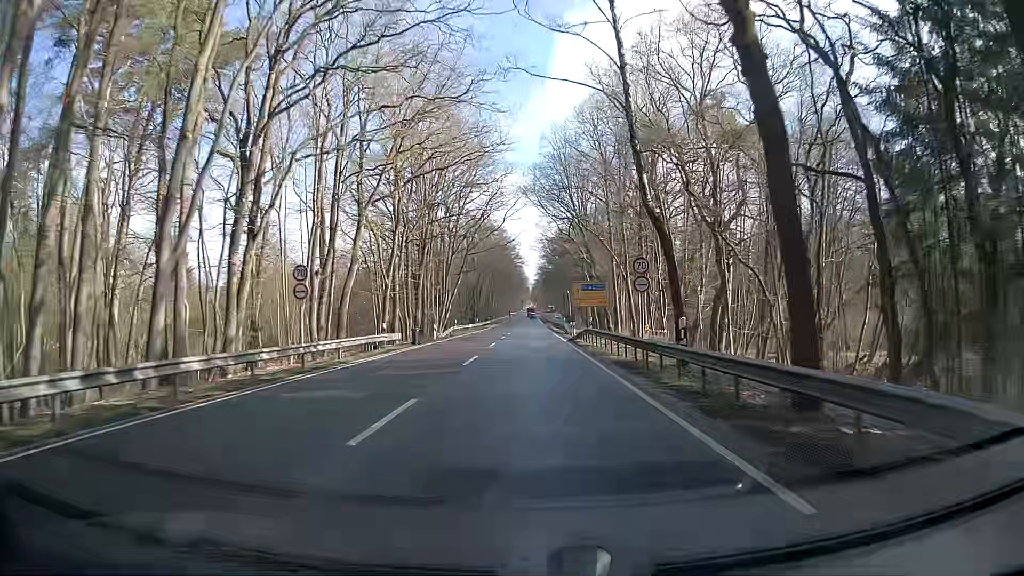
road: primary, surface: asphalt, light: Day
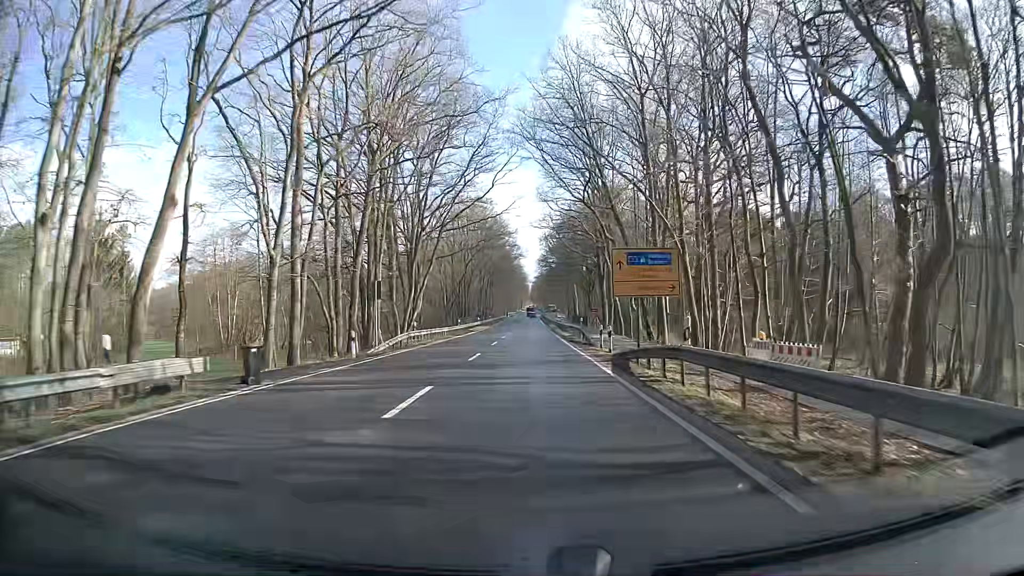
(+0.1, +22.6) m; 0°
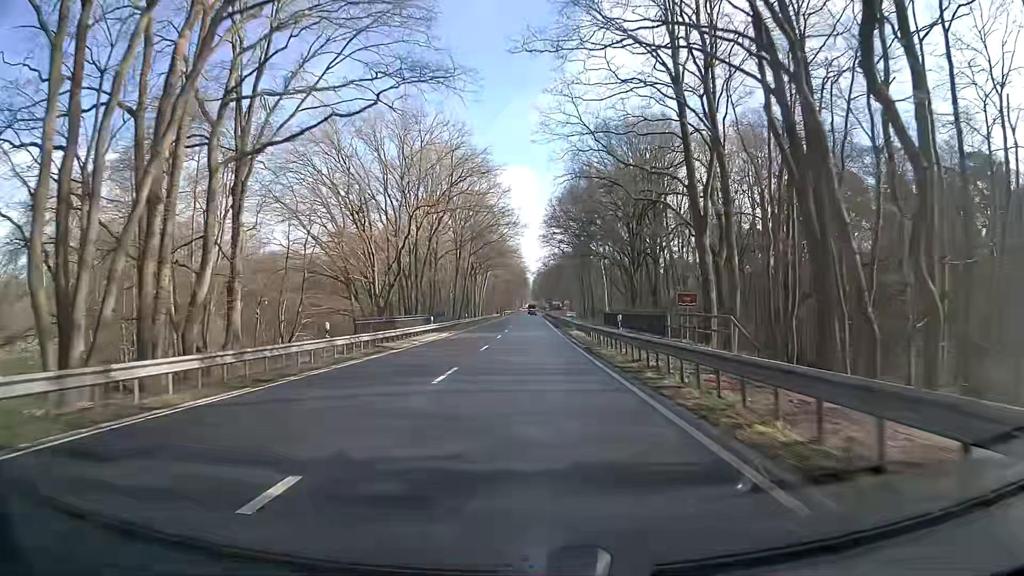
(+0.2, +44.4) m; 0°
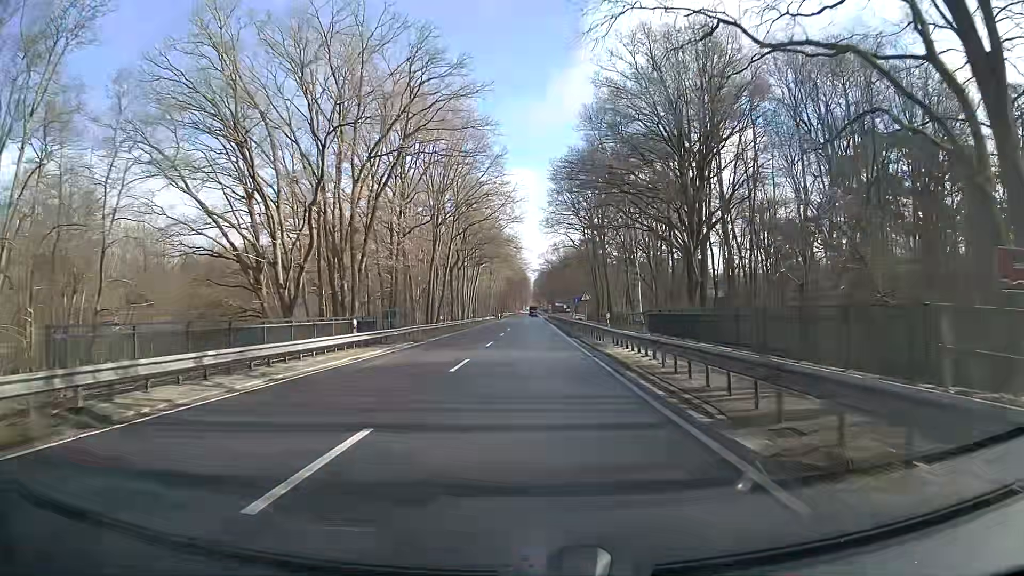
(-0.1, +22.0) m; +2°
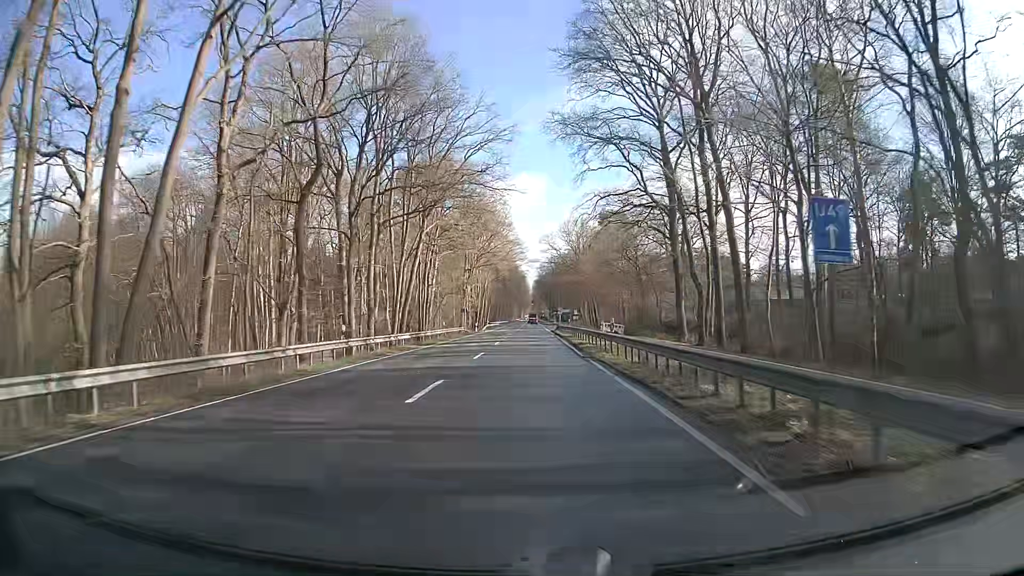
(-1.5, +54.6) m; -1°
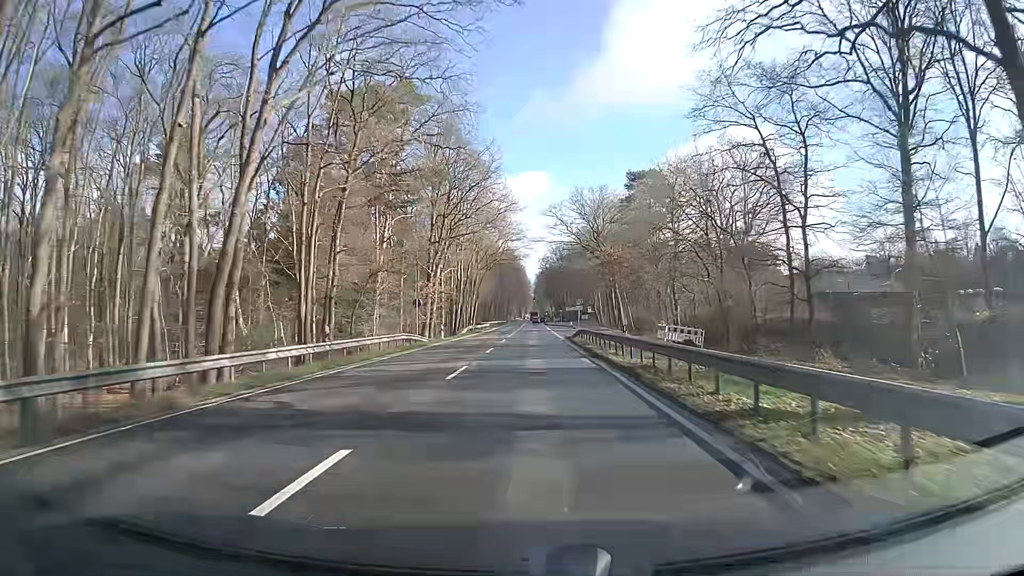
(-0.3, +32.7) m; 0°
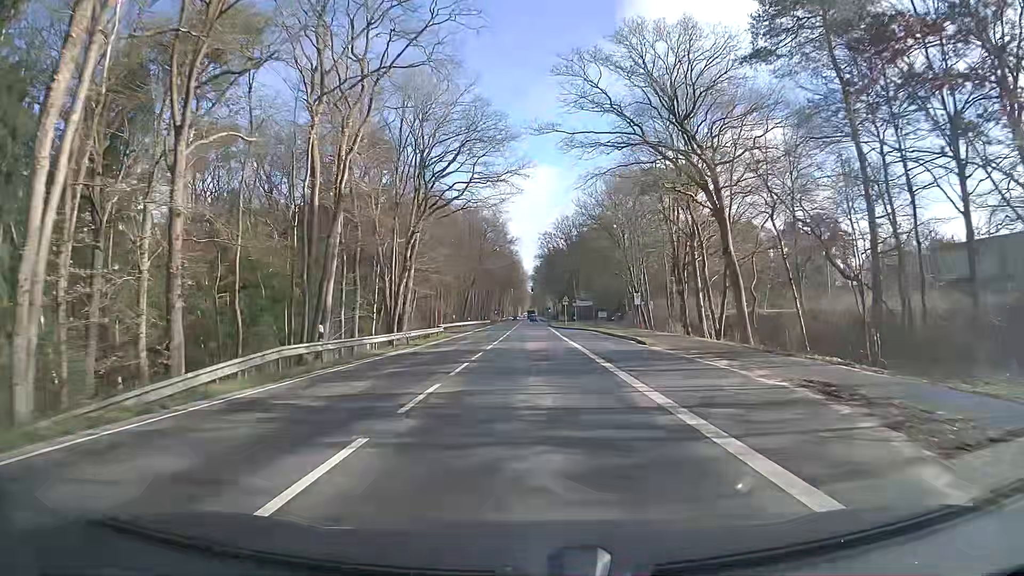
(+0.3, +54.6) m; +1°
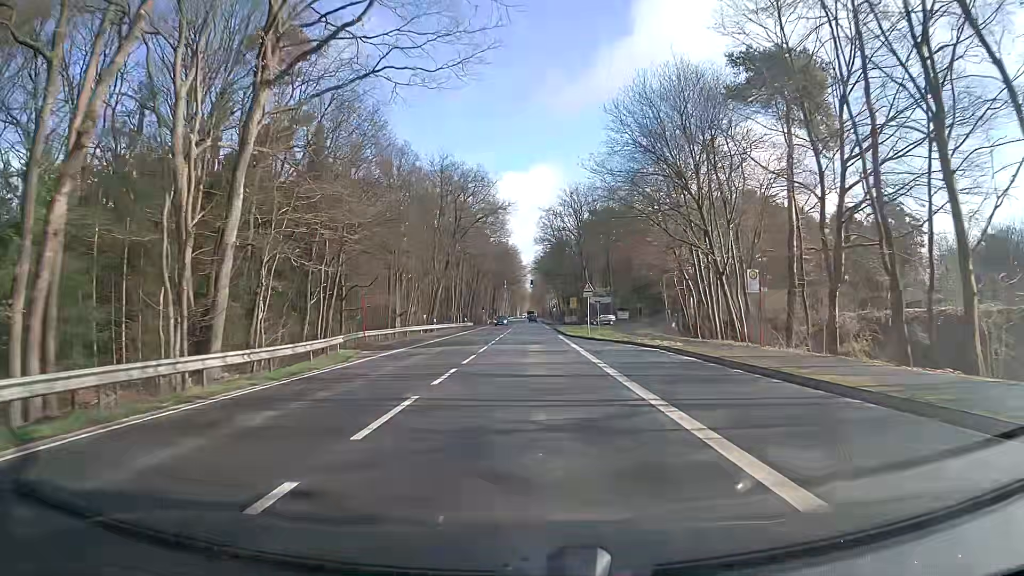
(-0.1, +32.8) m; -1°
(0, +10) (0, +20) (0, +30) (0, +40) (0, +50) (0, +60) (0, +70) (0, +80) (0, +90) (+1, +100) m
